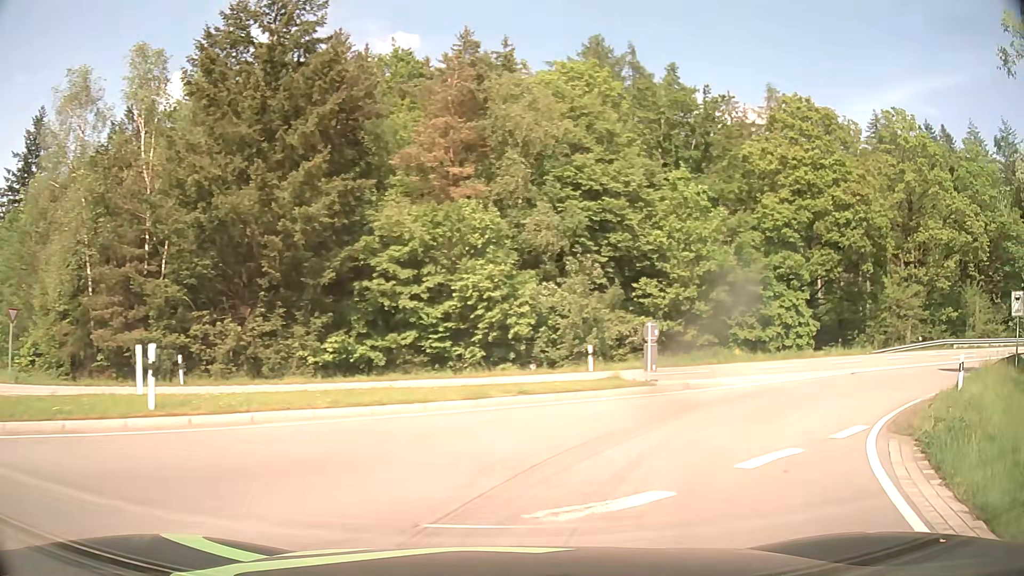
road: secondary_link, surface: asphalt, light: Day
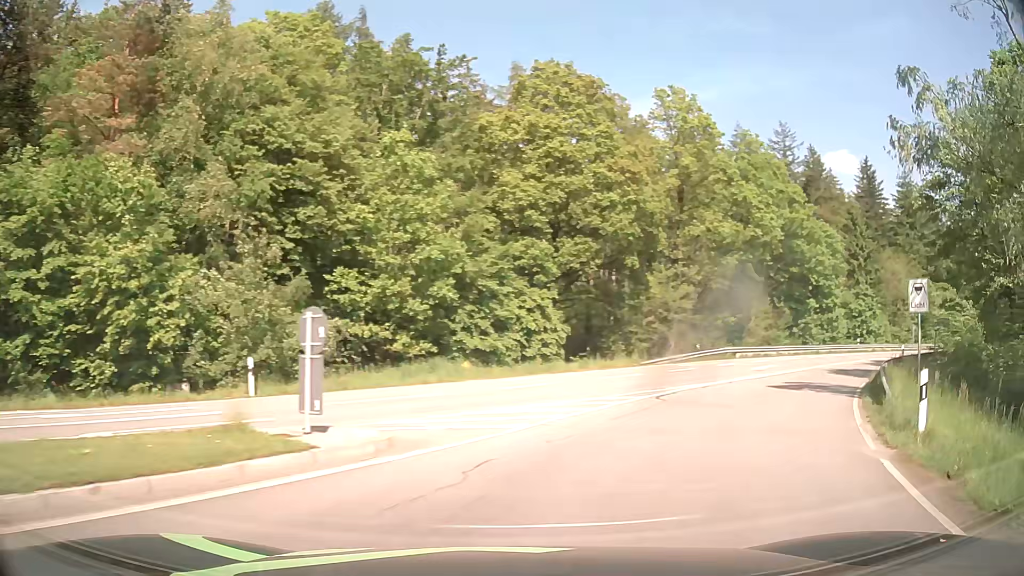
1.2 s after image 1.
(+2.0, +9.1) m; +25°
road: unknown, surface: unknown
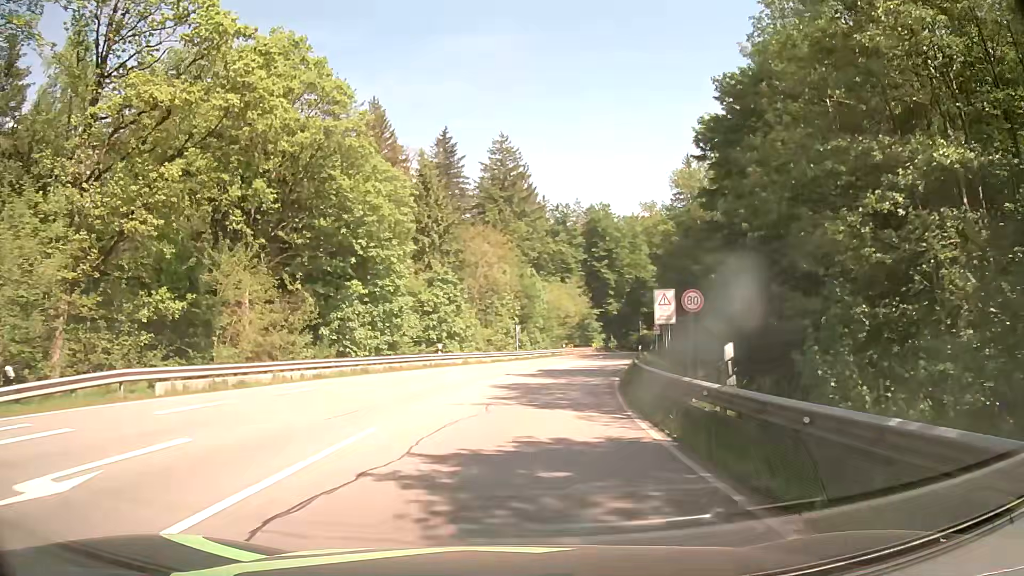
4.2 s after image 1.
(+12.1, +25.8) m; +39°
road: secondary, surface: asphalt
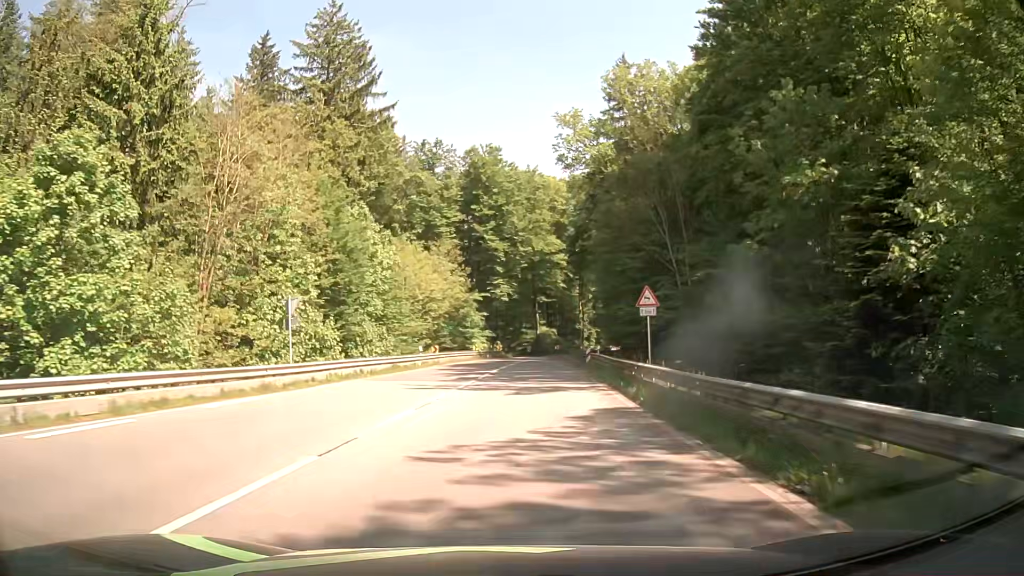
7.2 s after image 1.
(+4.0, +38.9) m; +10°
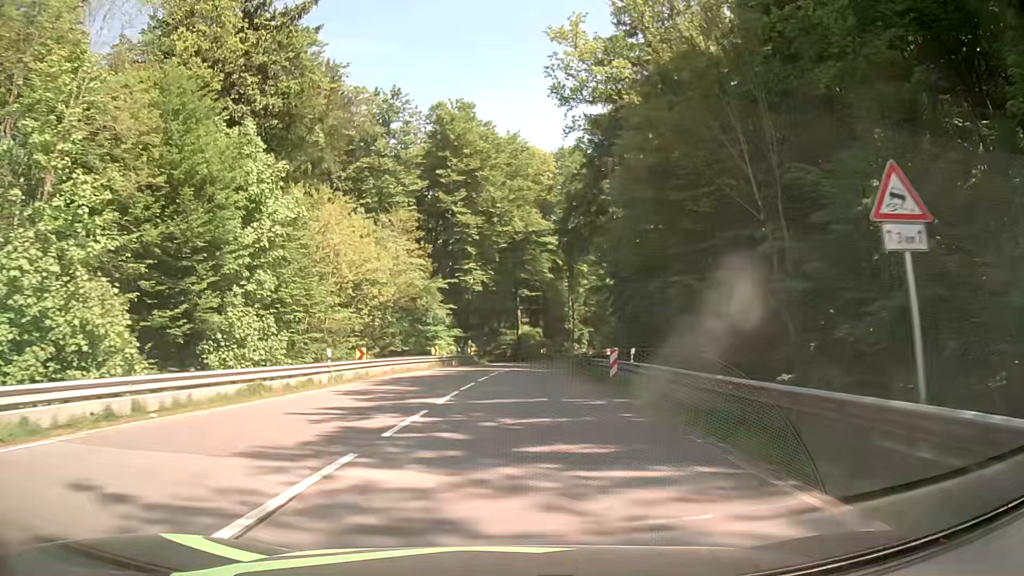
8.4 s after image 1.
(+0.4, +17.6) m; +2°
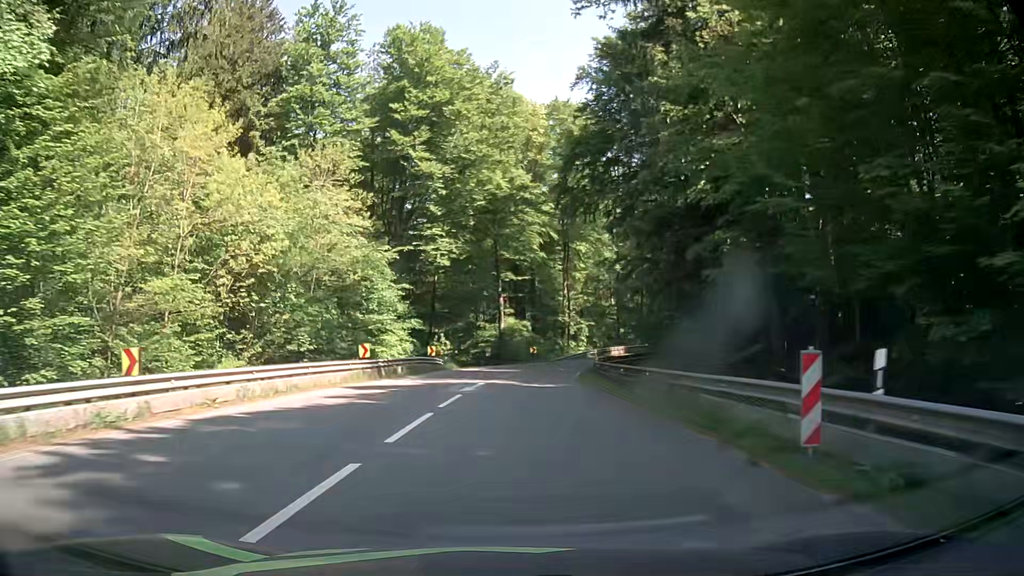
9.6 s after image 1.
(+0.2, +17.5) m; +2°
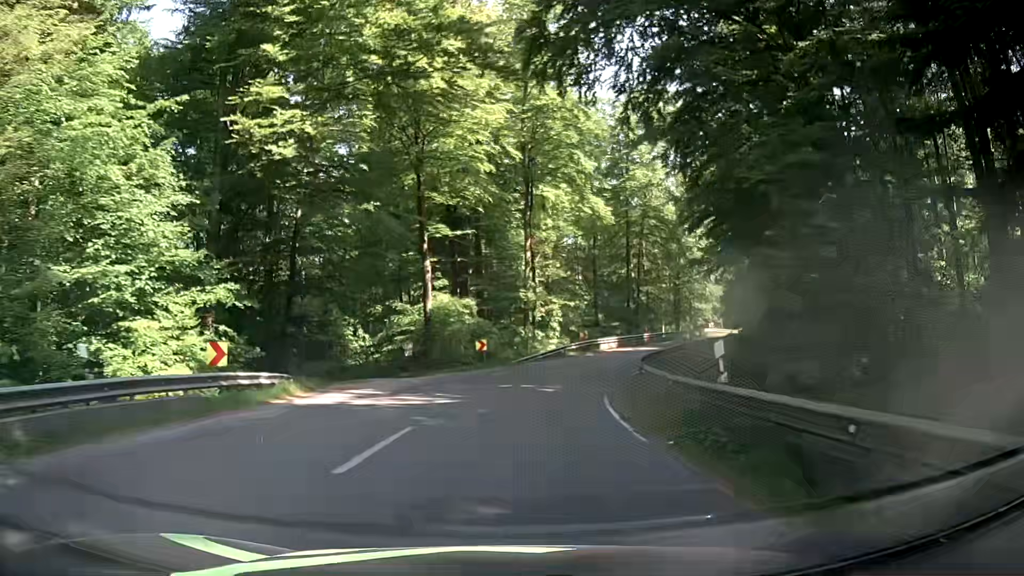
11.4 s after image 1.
(+0.3, +24.3) m; +4°
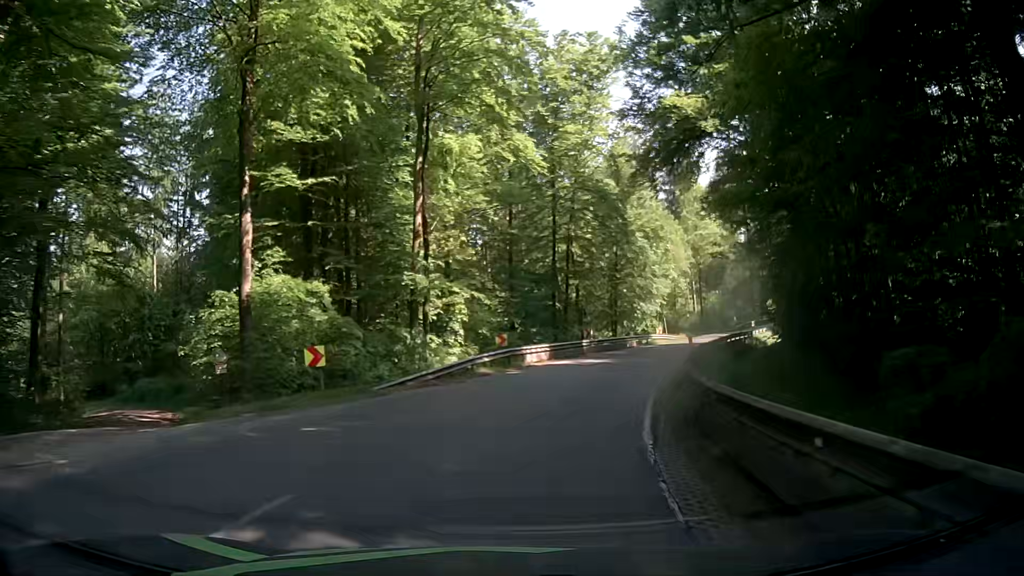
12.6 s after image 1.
(+0.9, +15.7) m; +7°
